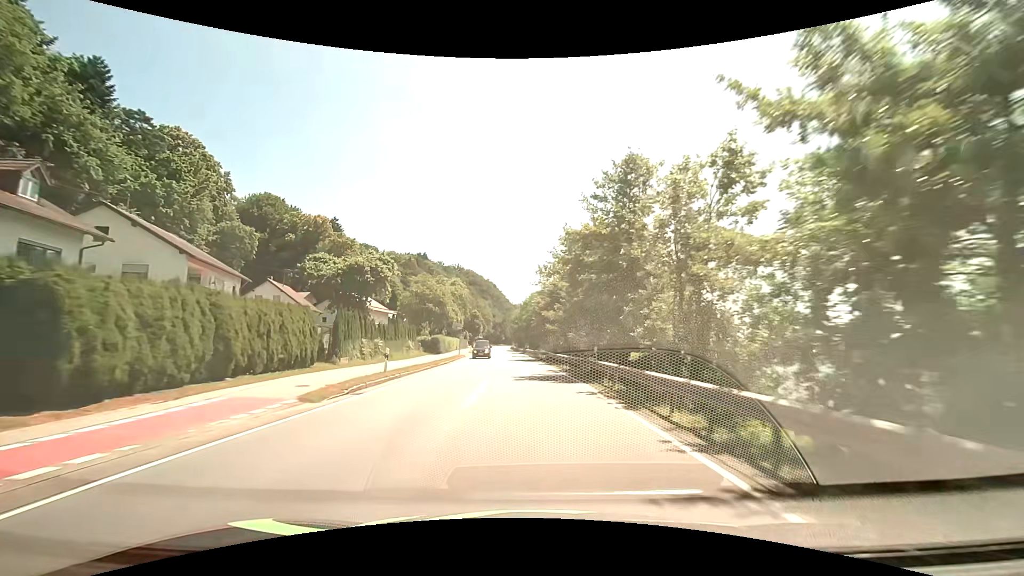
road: primary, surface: asphalt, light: Day
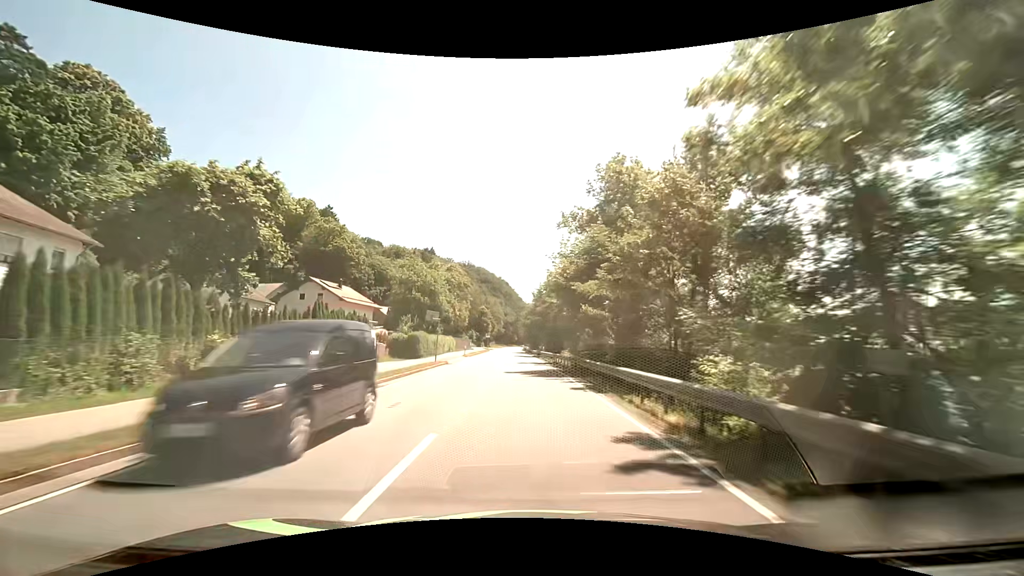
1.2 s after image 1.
(-0.3, +19.8) m; -2°
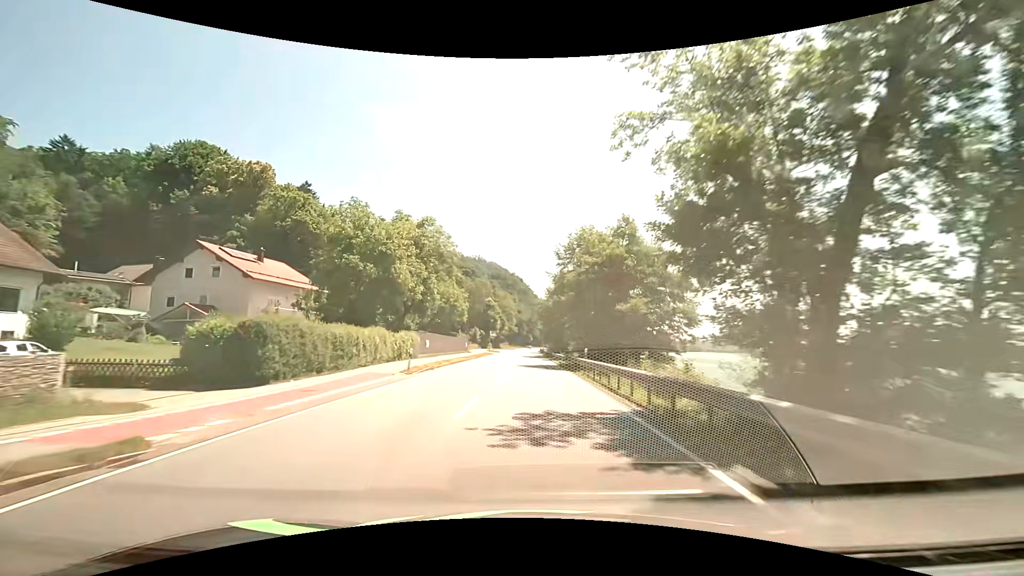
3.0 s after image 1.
(-0.6, +30.4) m; -2°
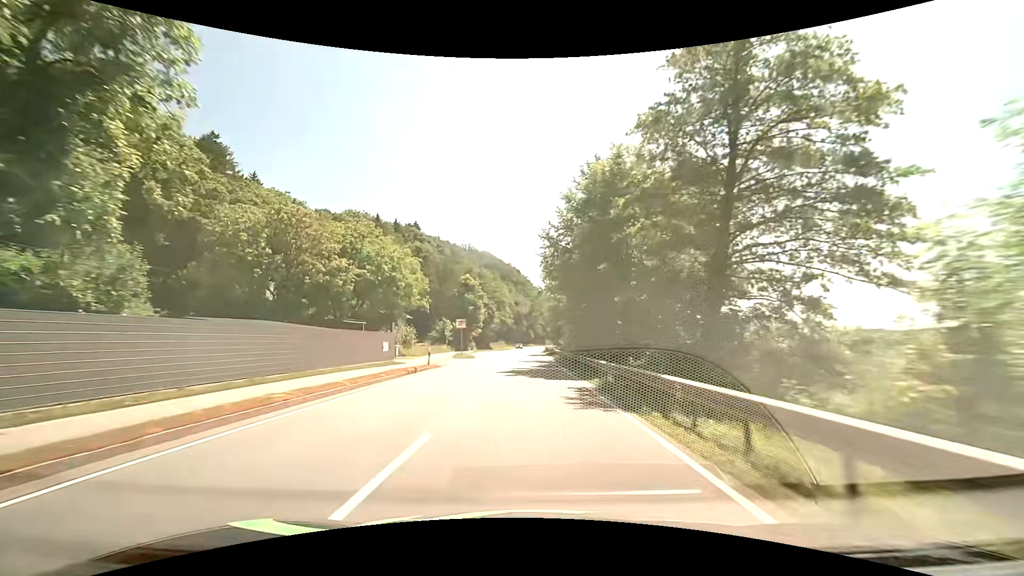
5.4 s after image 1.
(+0.3, +41.8) m; 0°
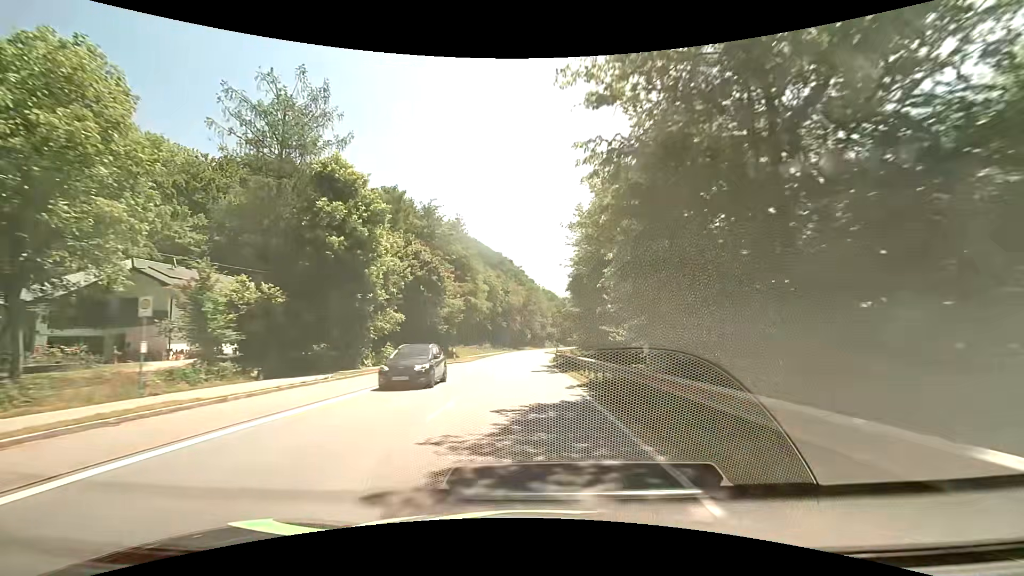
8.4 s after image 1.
(+0.2, +54.2) m; 0°
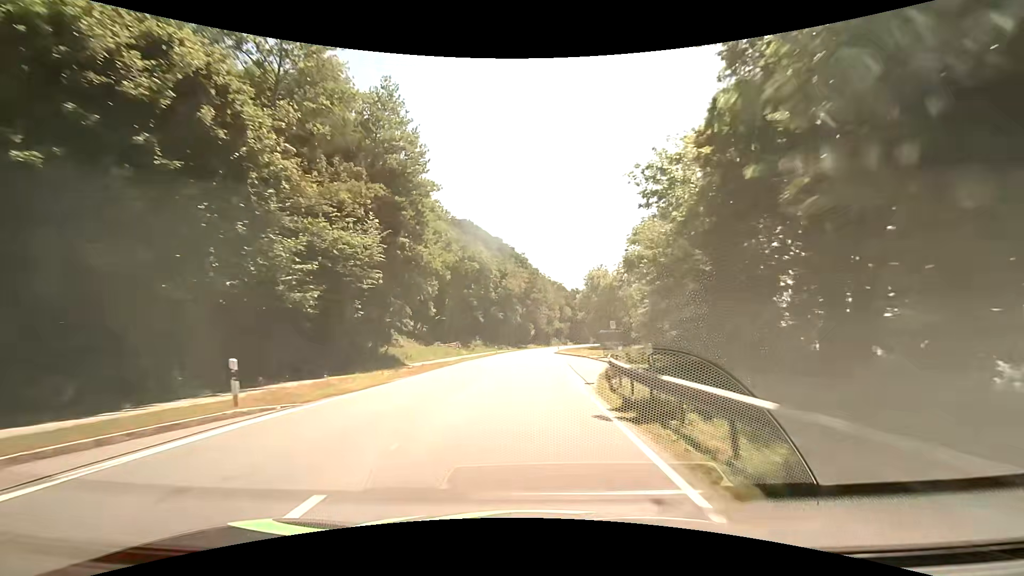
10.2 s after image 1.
(0.0, +32.9) m; 0°
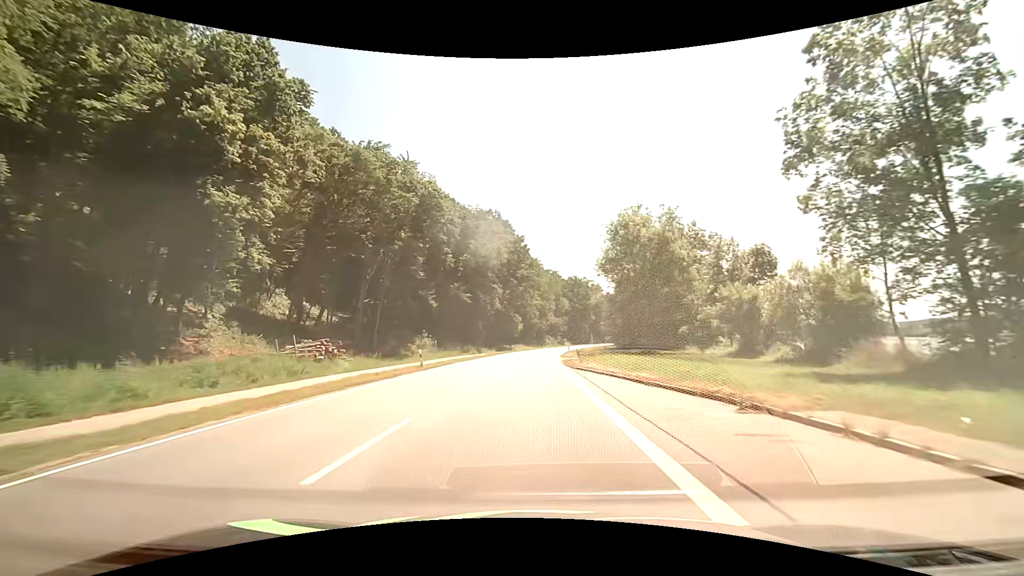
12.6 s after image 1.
(+0.4, +43.3) m; +1°
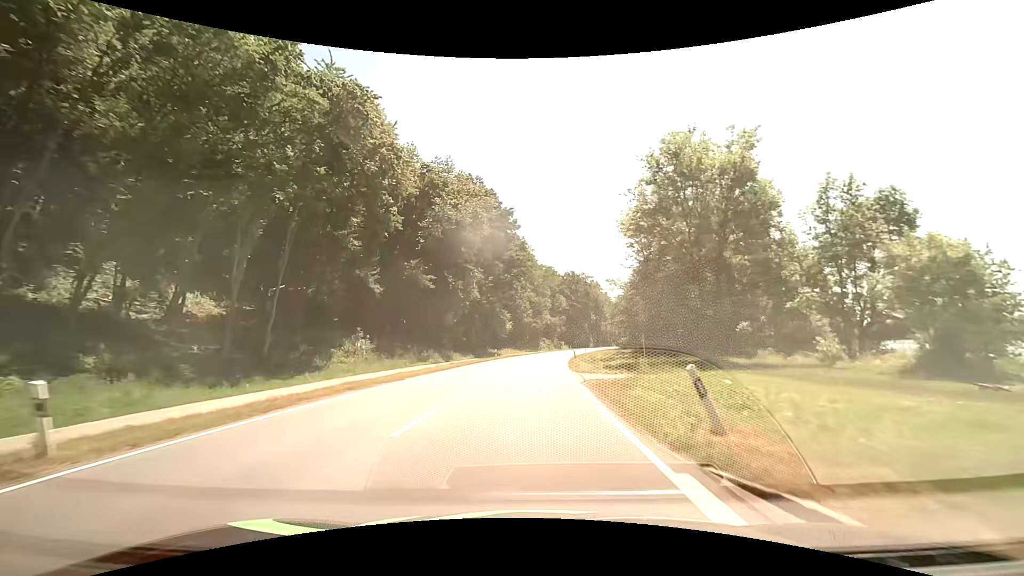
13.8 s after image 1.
(+0.3, +21.4) m; +1°
(0, +10) (0, +20) (+1, +30) (+1, +40) (+2, +50) (+3, +60) (+4, +70) (+5, +80) (+7, +90) (+8, +99) m
